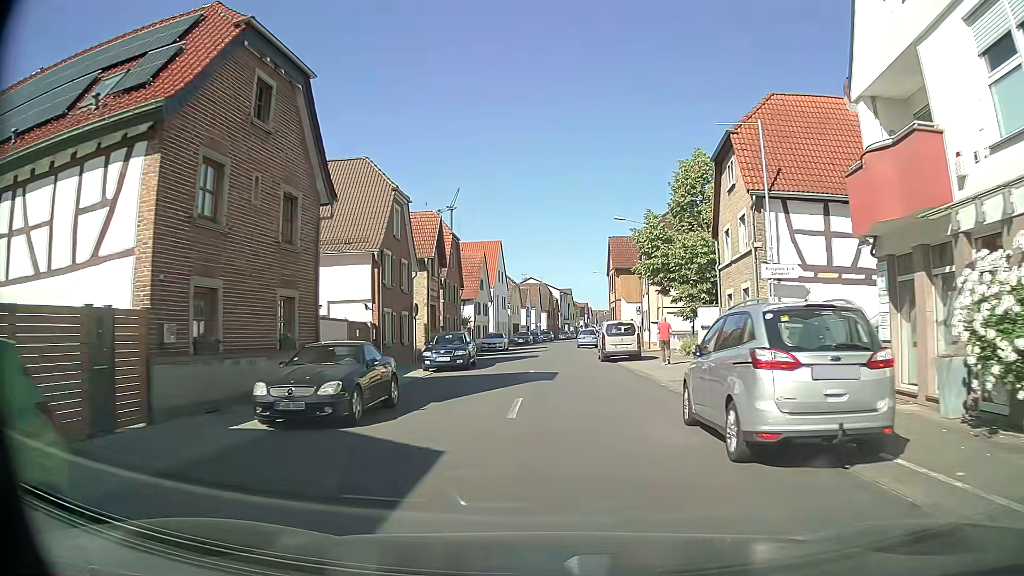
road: tertiary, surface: asphalt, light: Day
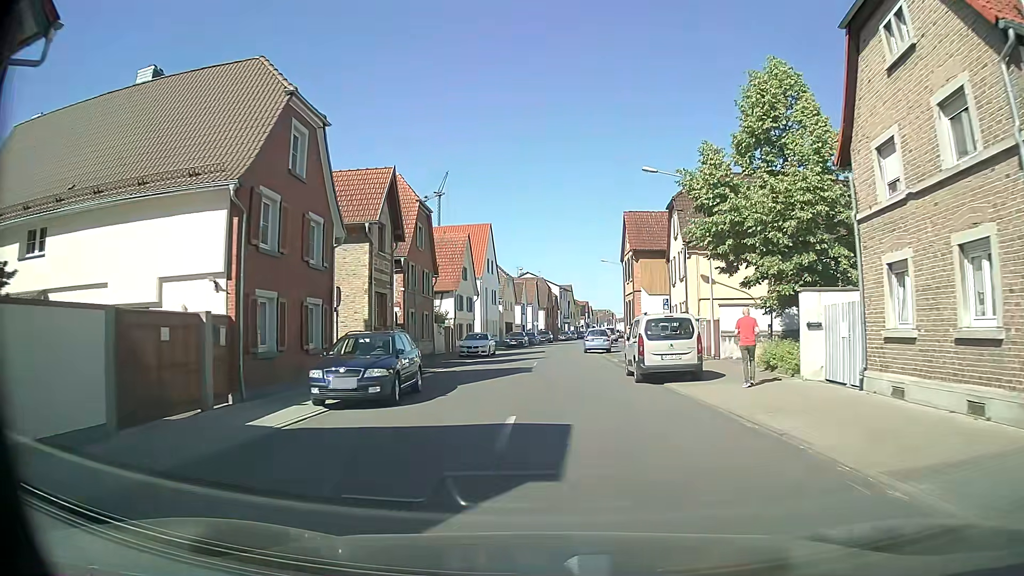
(+0.1, +12.1) m; +2°
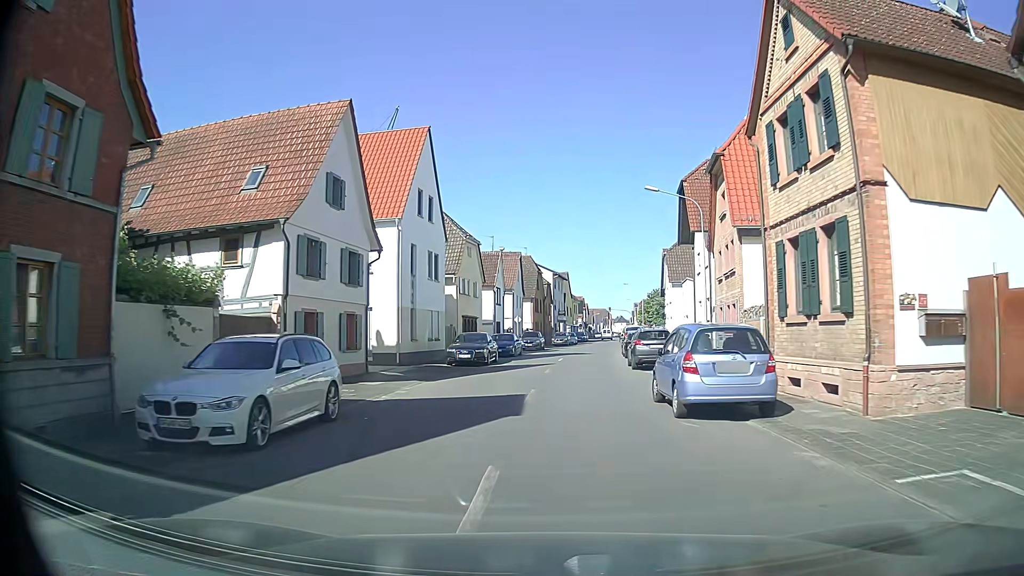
(-0.3, +31.3) m; 0°
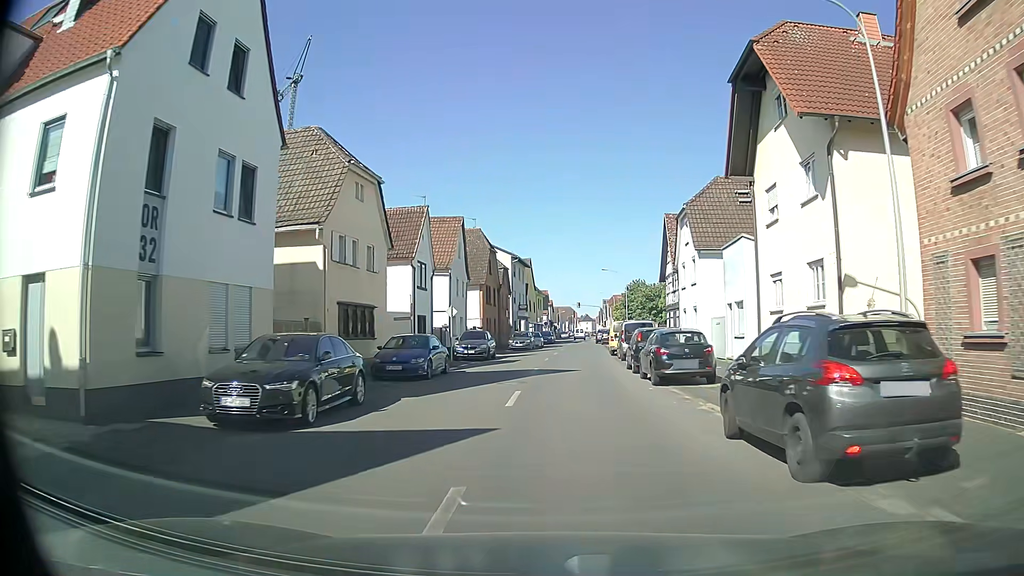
(+0.4, +19.3) m; +3°
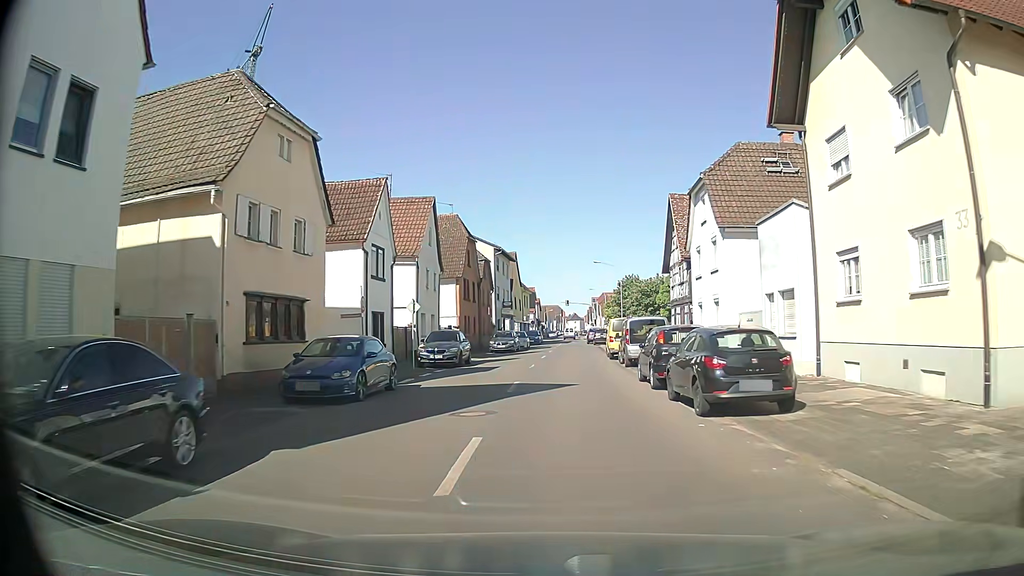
(+0.1, +6.5) m; +1°
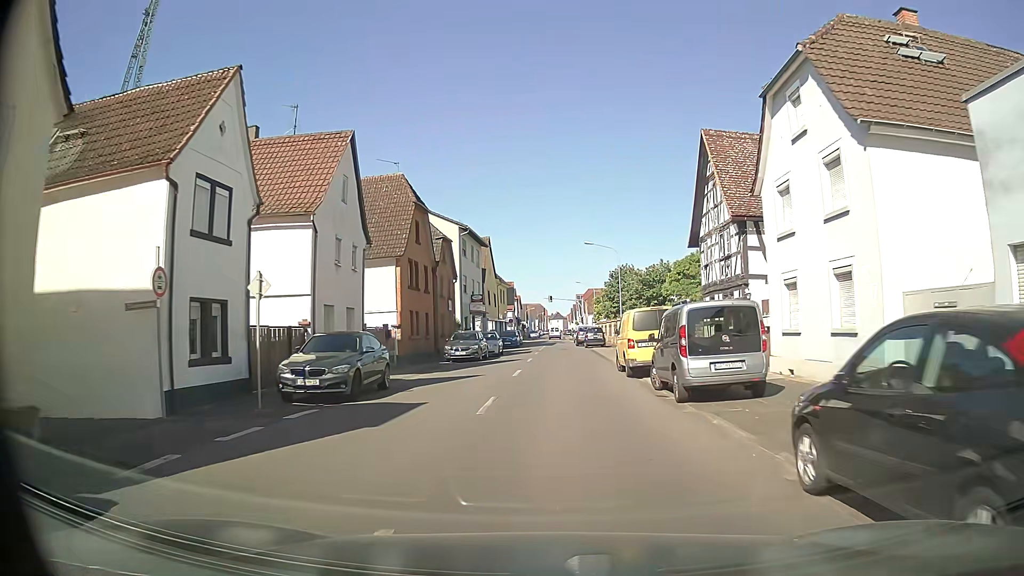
(+0.2, +13.1) m; +2°
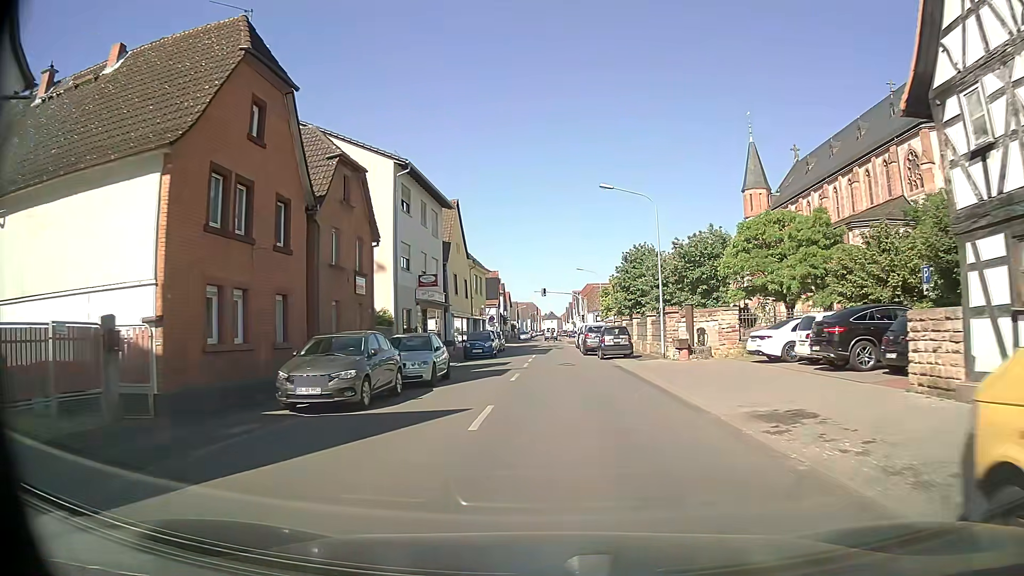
(+0.1, +20.0) m; 0°
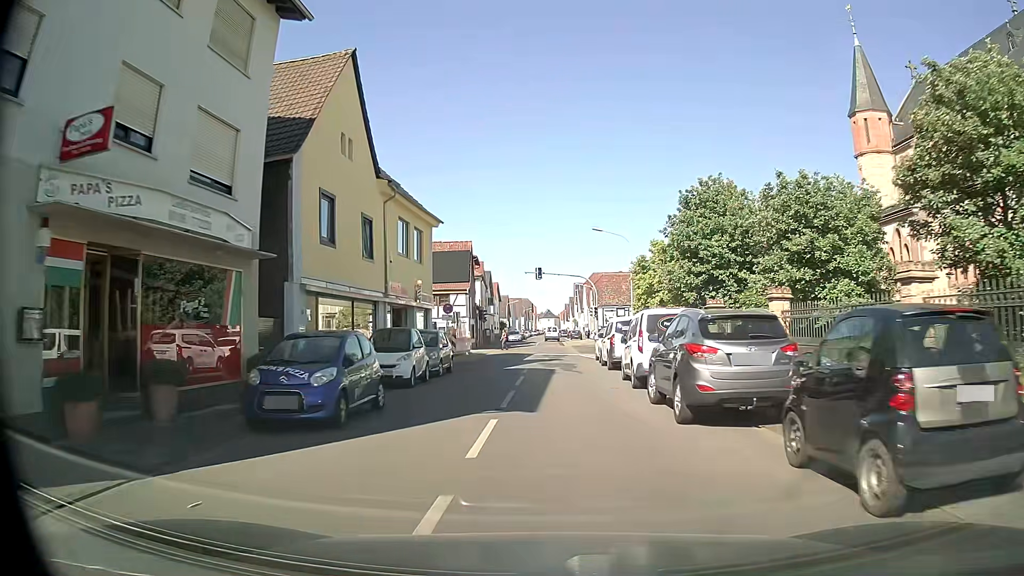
(+0.1, +27.1) m; +1°
(0, +10) (0, +20) (0, +30) (0, +40) (-1, +50) (-1, +60) (-1, +70) (-1, +80) (-1, +90) (-1, +100) m
